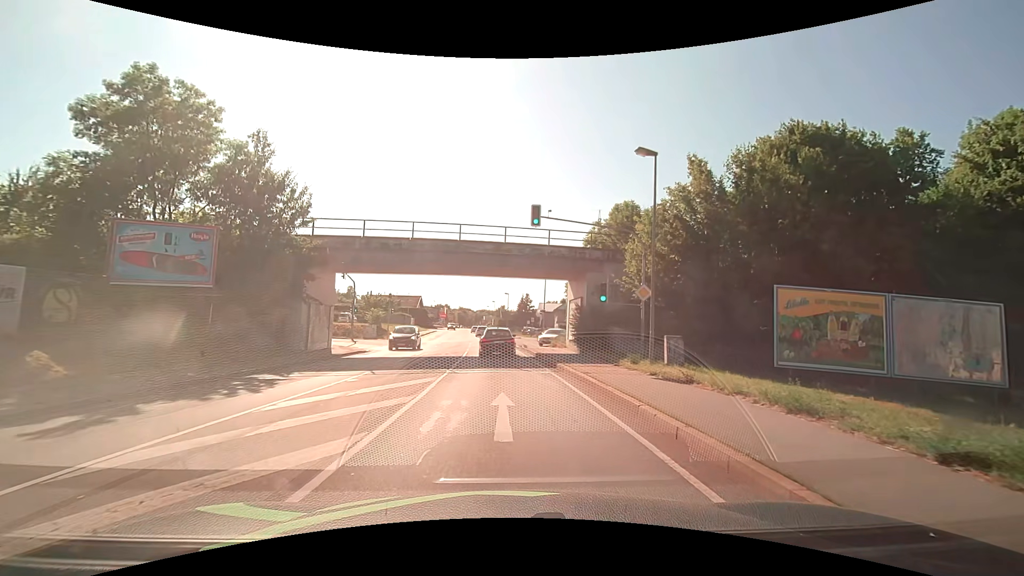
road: primary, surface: asphalt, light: Day
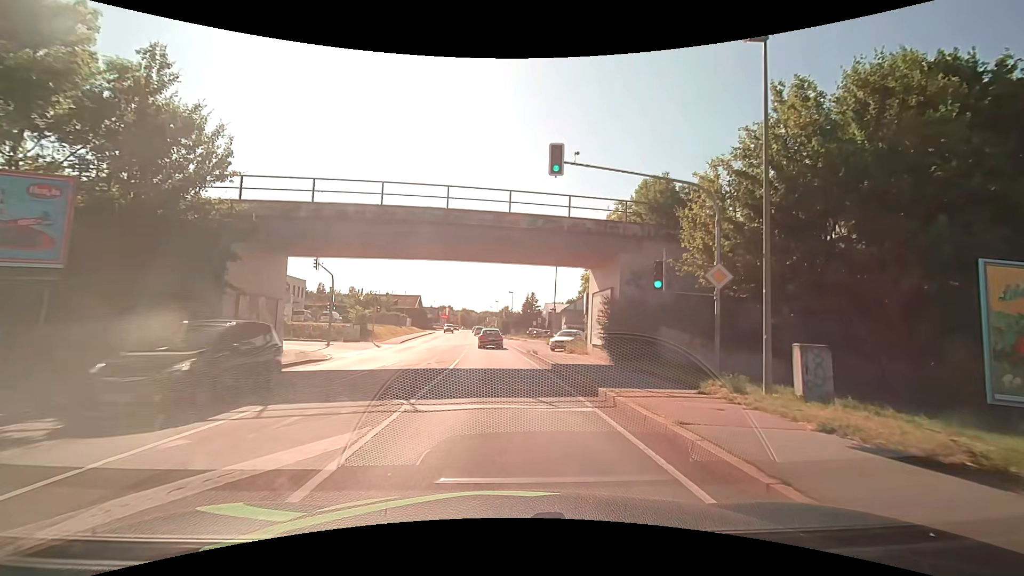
(-0.1, +7.8) m; -1°
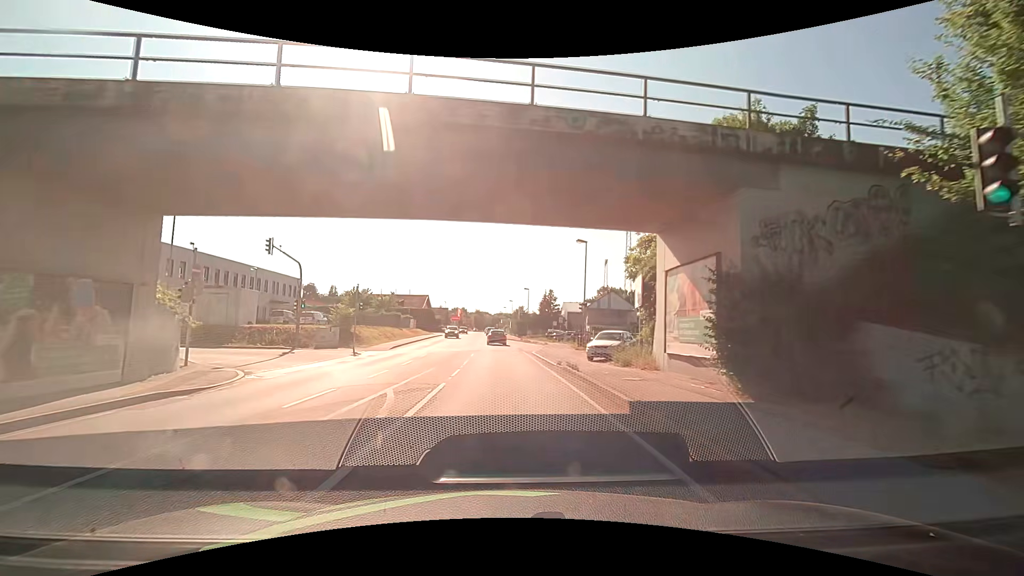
(-0.1, +10.2) m; -2°
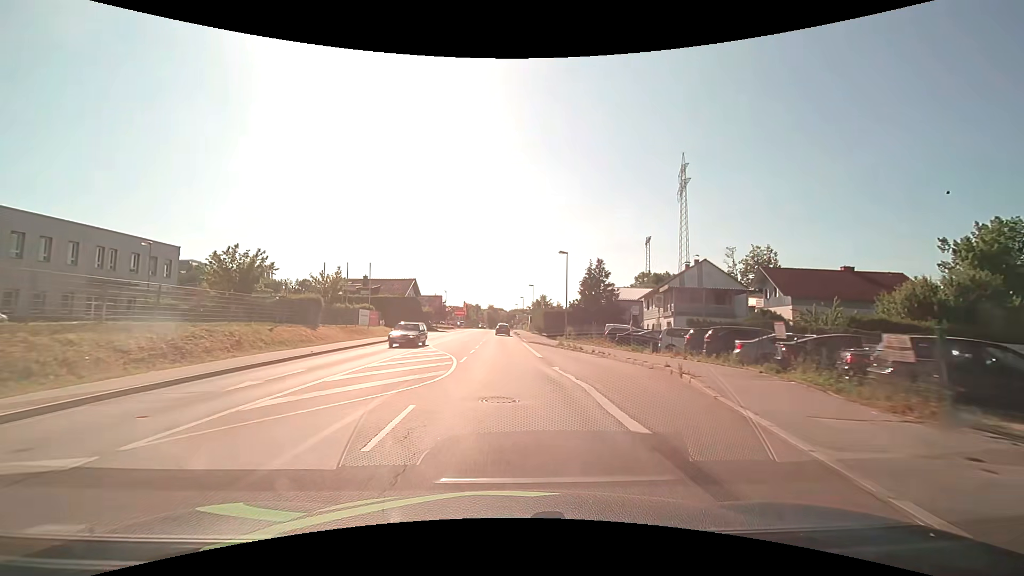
(-0.4, +34.6) m; -2°
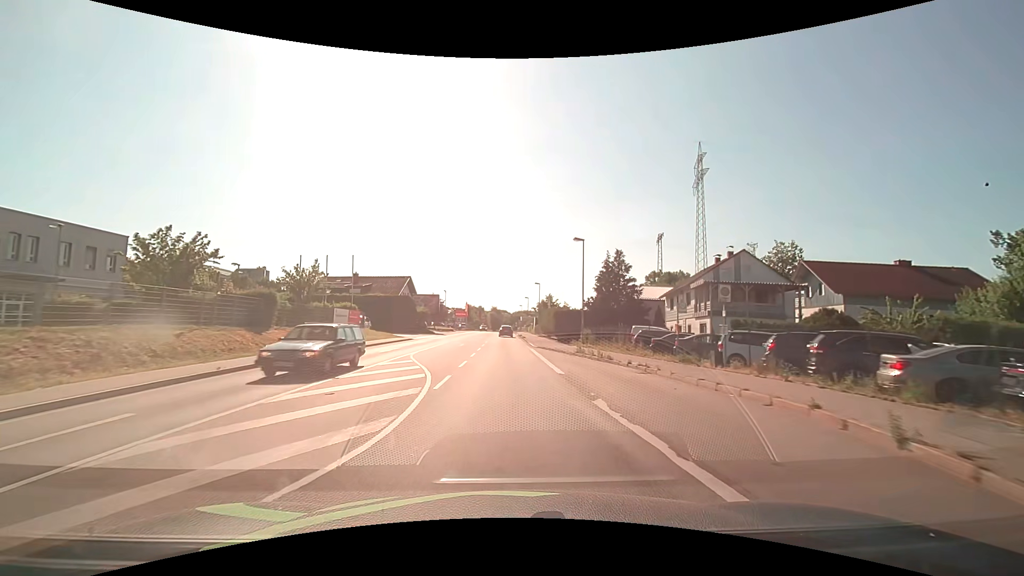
(0.0, +7.4) m; 0°
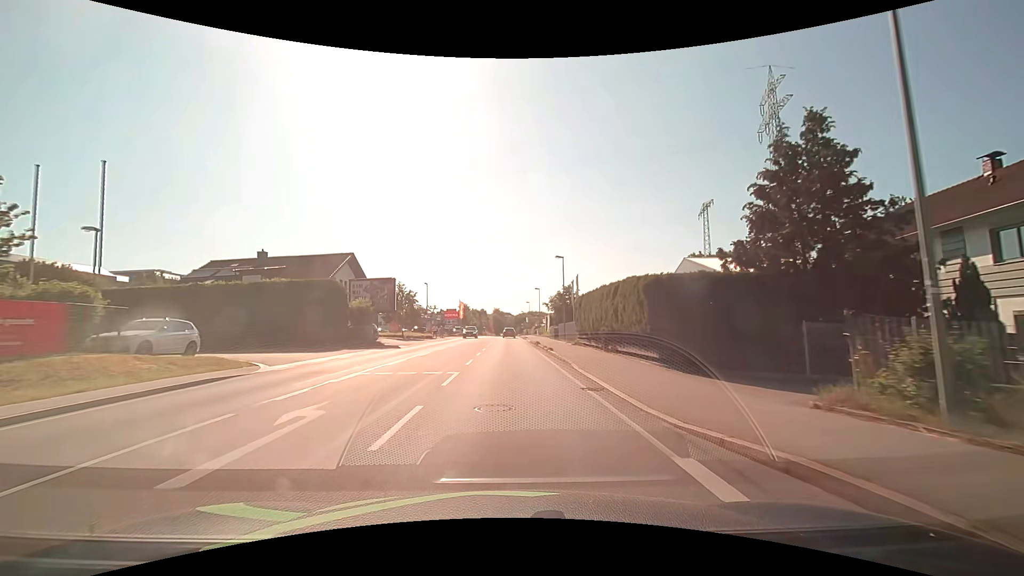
(-0.1, +29.5) m; 0°
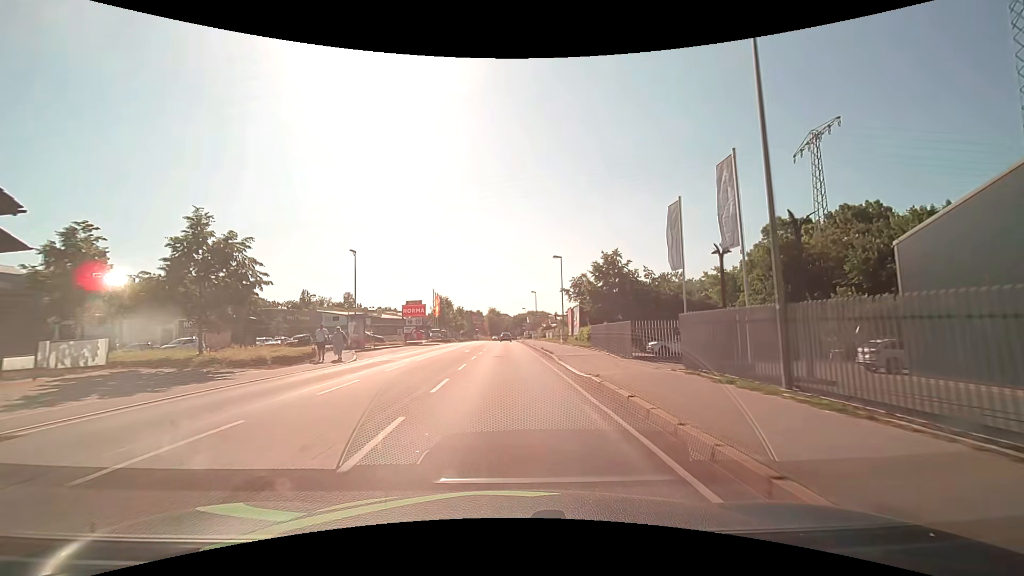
(+0.1, +37.5) m; 0°
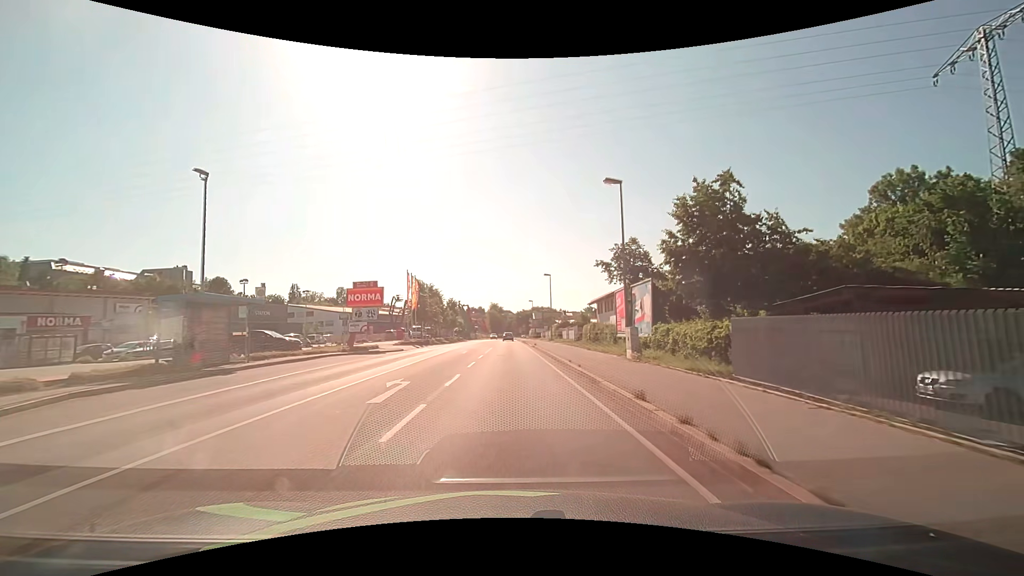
(-0.1, +22.7) m; -1°
(0, +10) (0, +20) (0, +30) (0, +40) (0, +50) (0, +60) (0, +70) (0, +80) (0, +90) (0, +100) m
